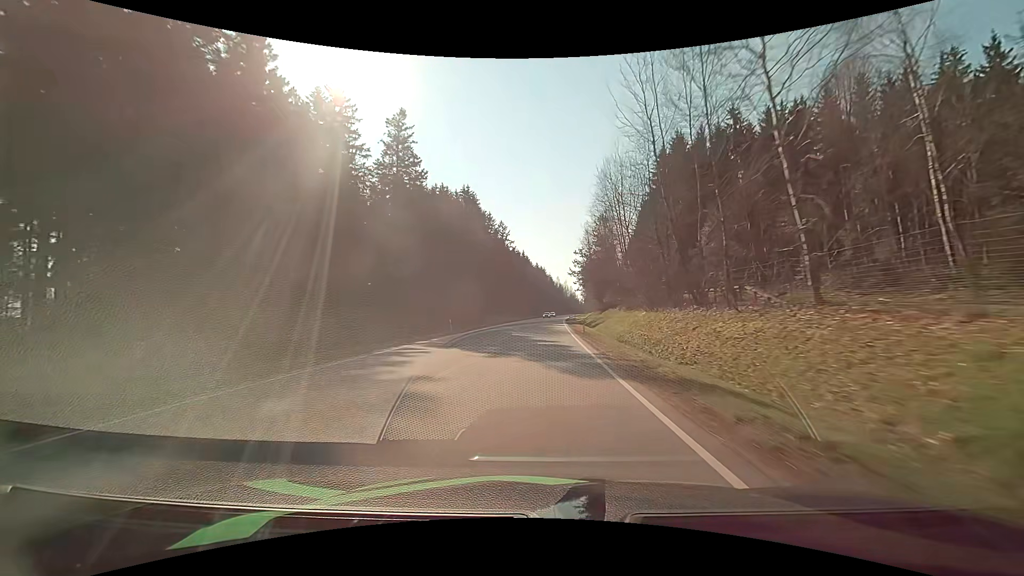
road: primary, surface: asphalt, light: Day
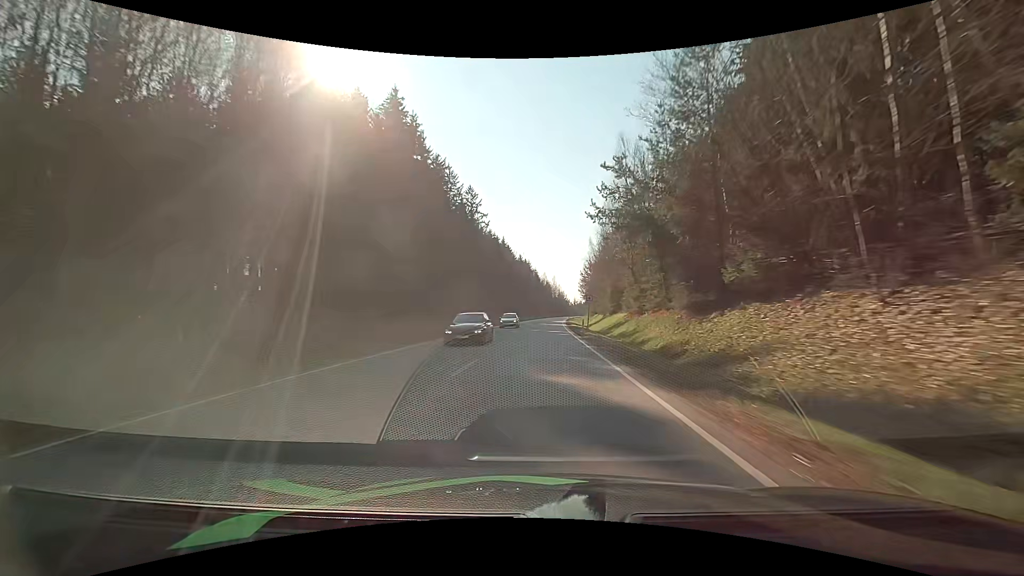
(+0.8, +47.7) m; +2°
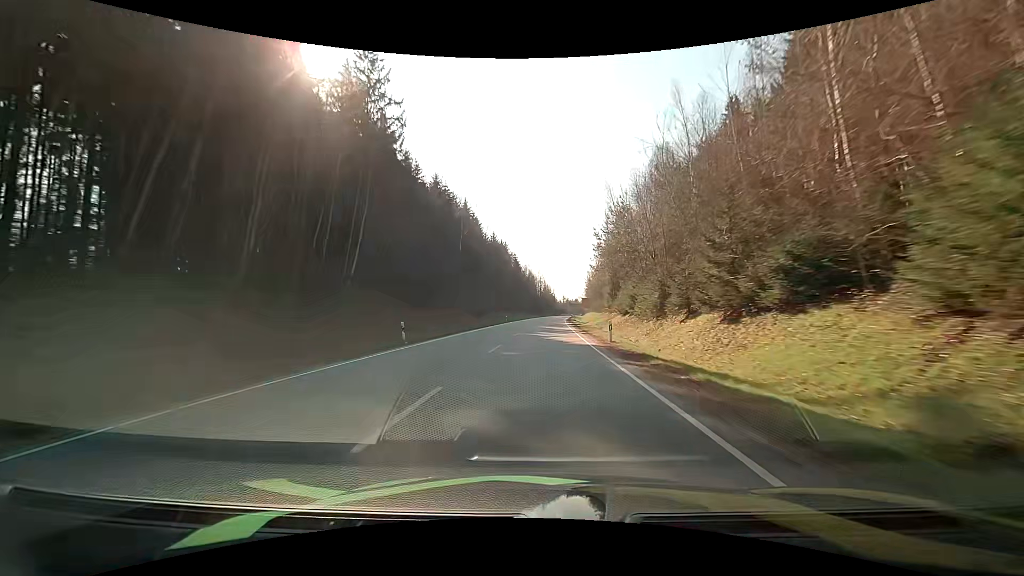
(+1.3, +64.4) m; +2°
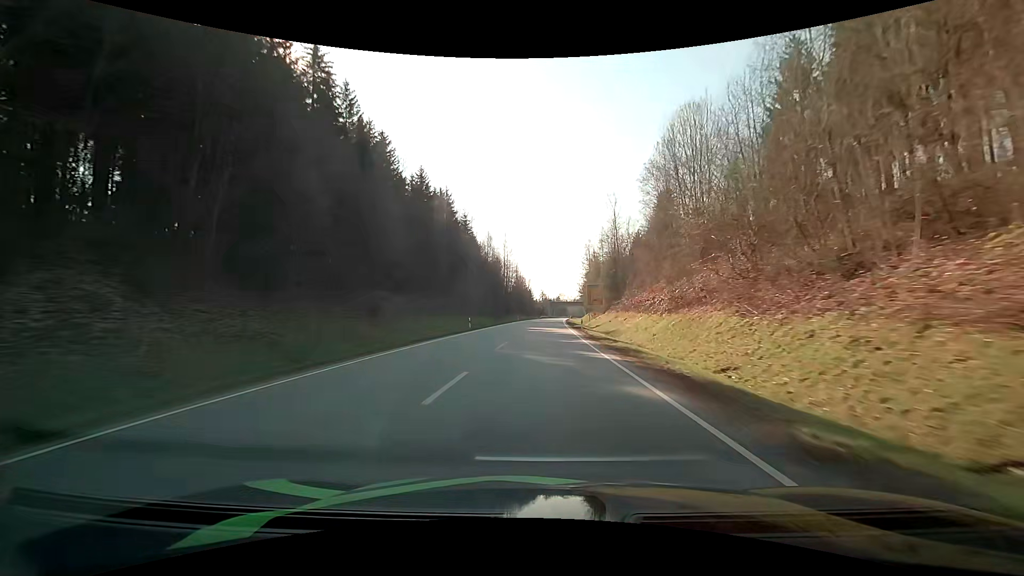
(+2.2, +80.5) m; +3°
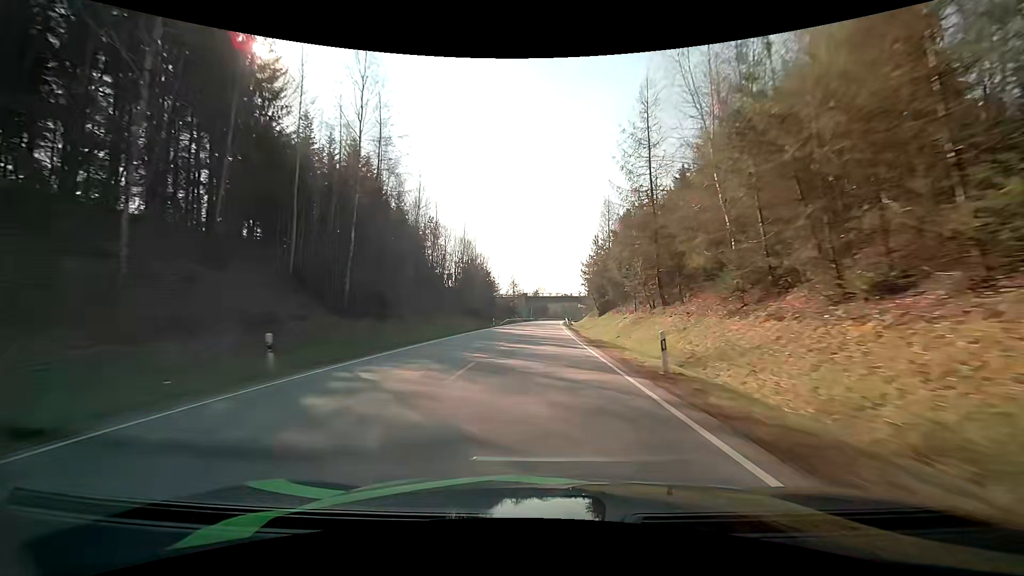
(+1.8, +80.5) m; +2°
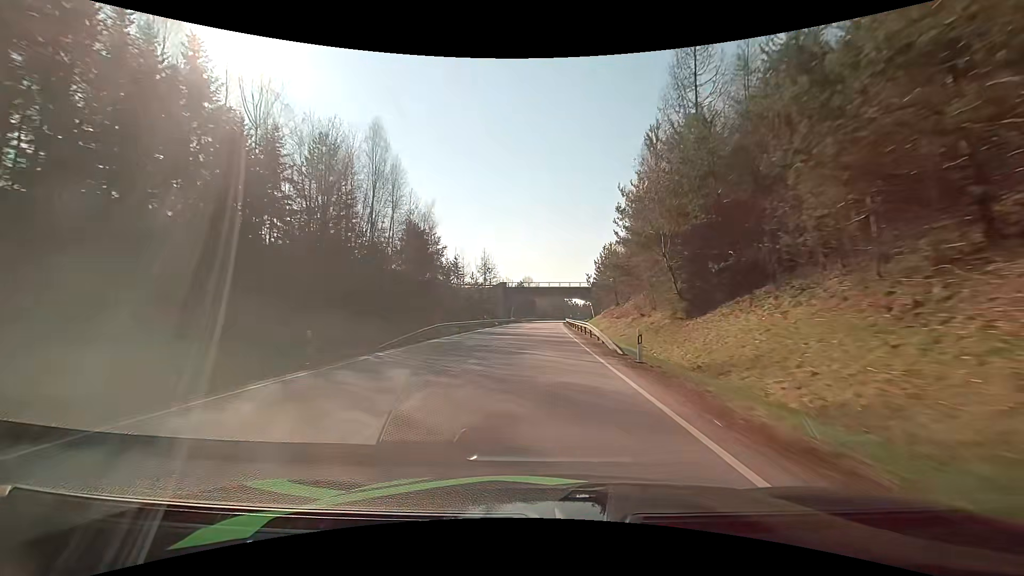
(+0.7, +48.0) m; +2°
